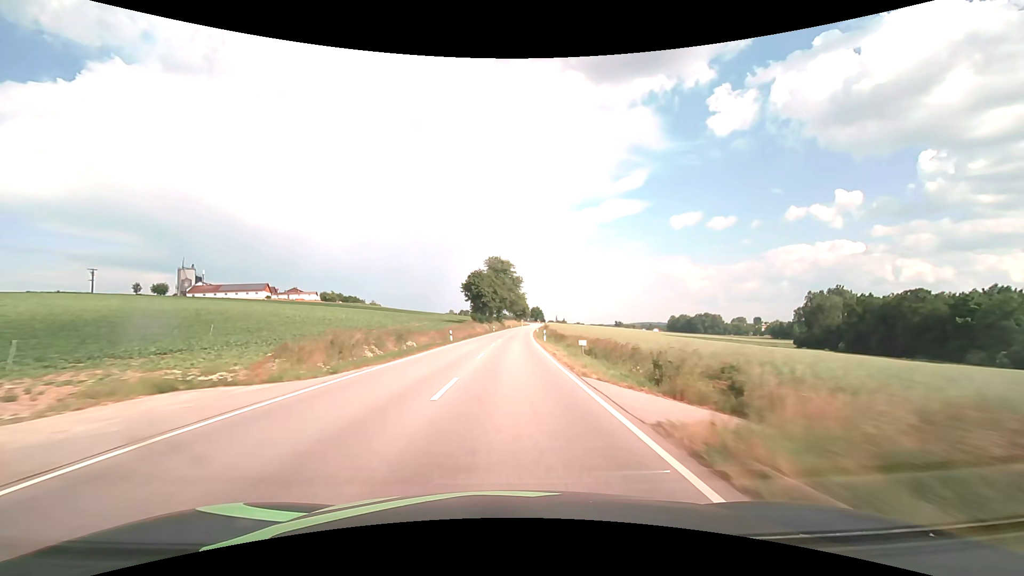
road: secondary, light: Day
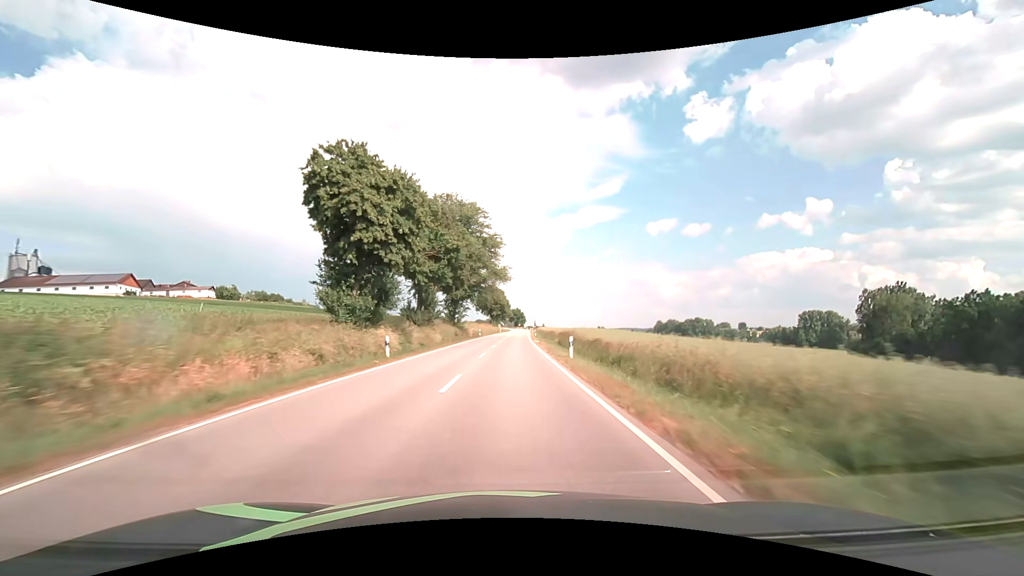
(+1.8, +70.9) m; +3°
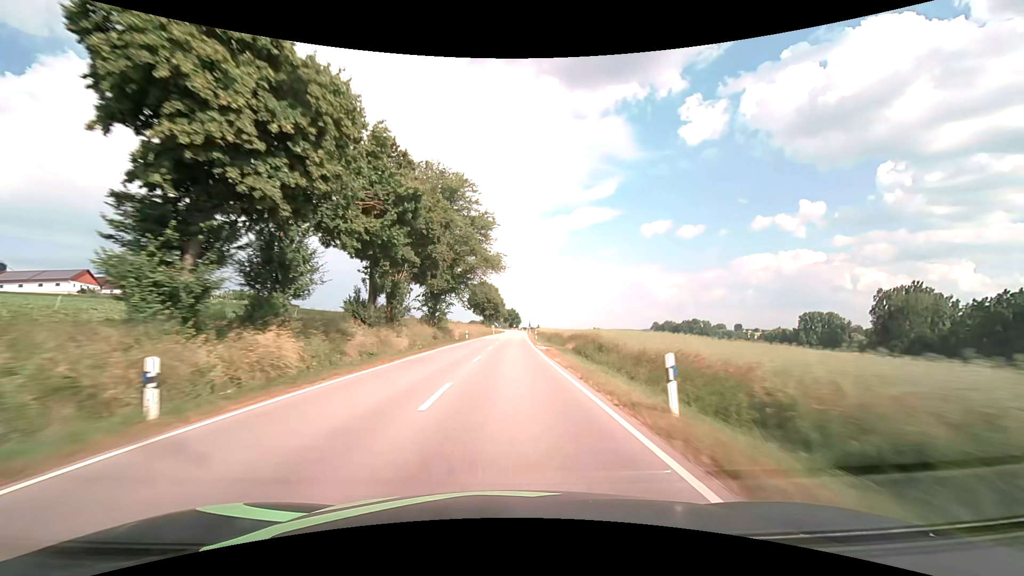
(+0.1, +14.2) m; +1°
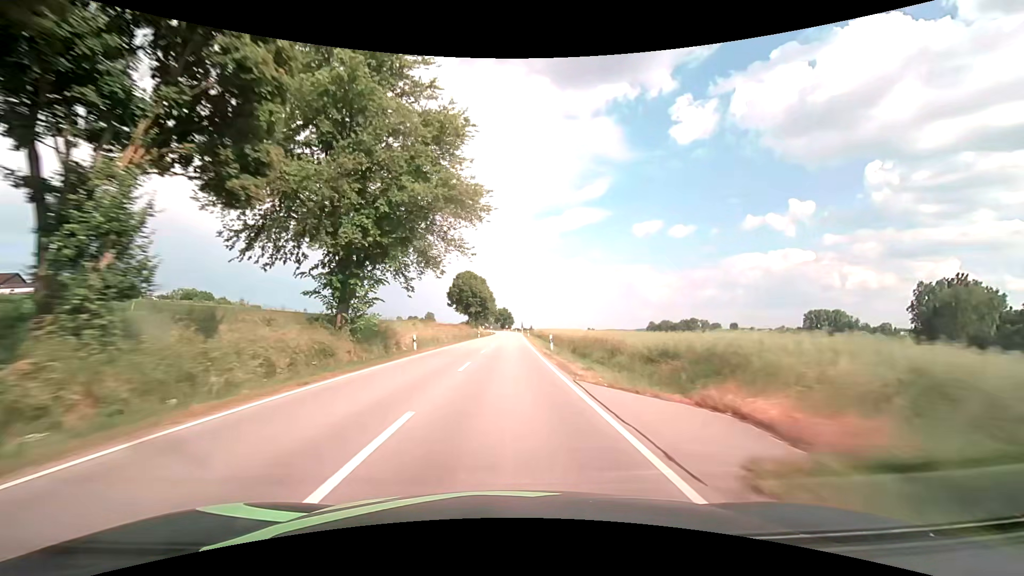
(+0.3, +28.3) m; +1°
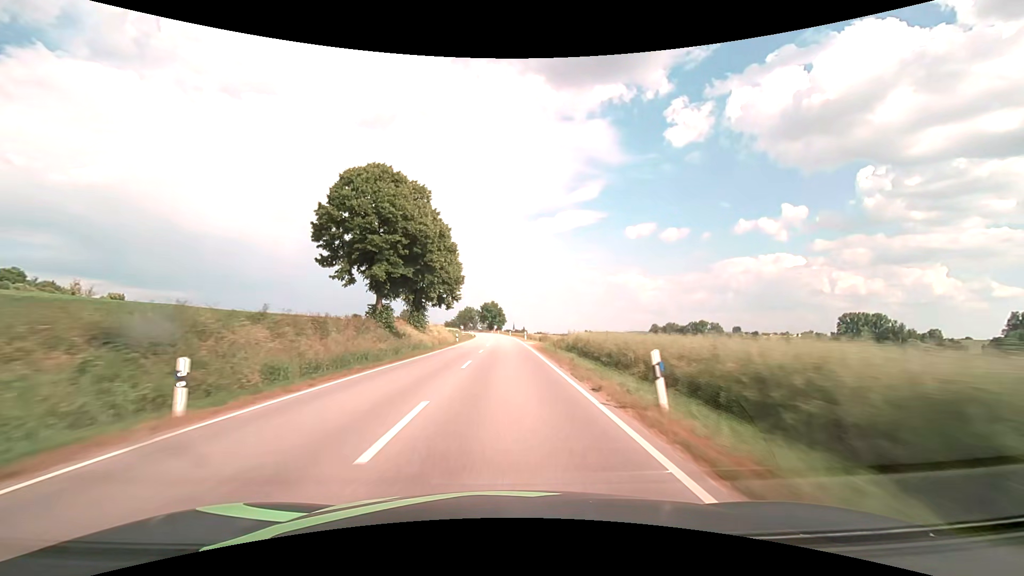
(+0.6, +70.8) m; +1°
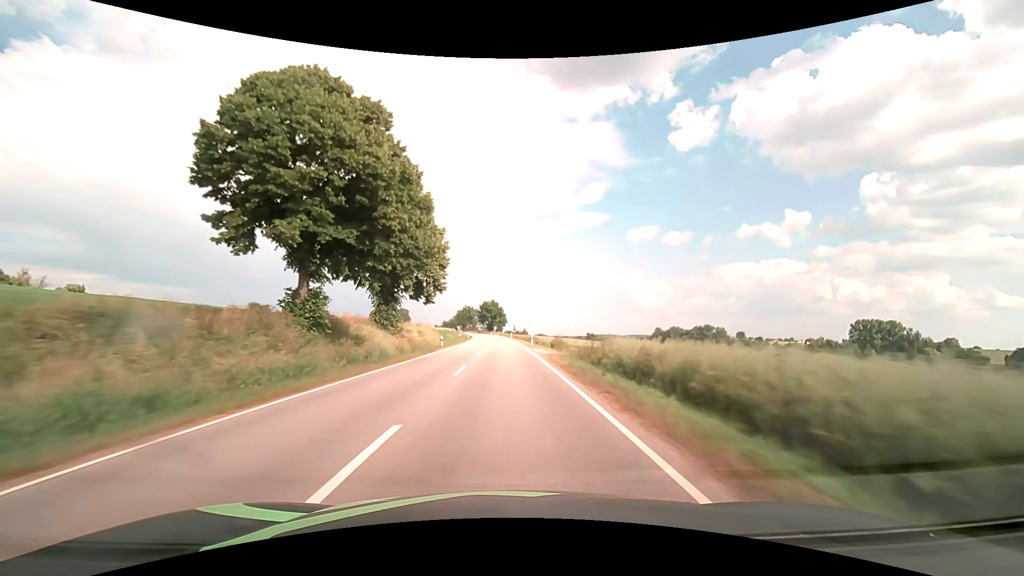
(0.0, +14.2) m; 0°
(0, +10) (0, +20) (0, +30) (0, +40) (0, +50) (0, +60) (-1, +70) (-1, +80) (-1, +90) (-2, +100) m
